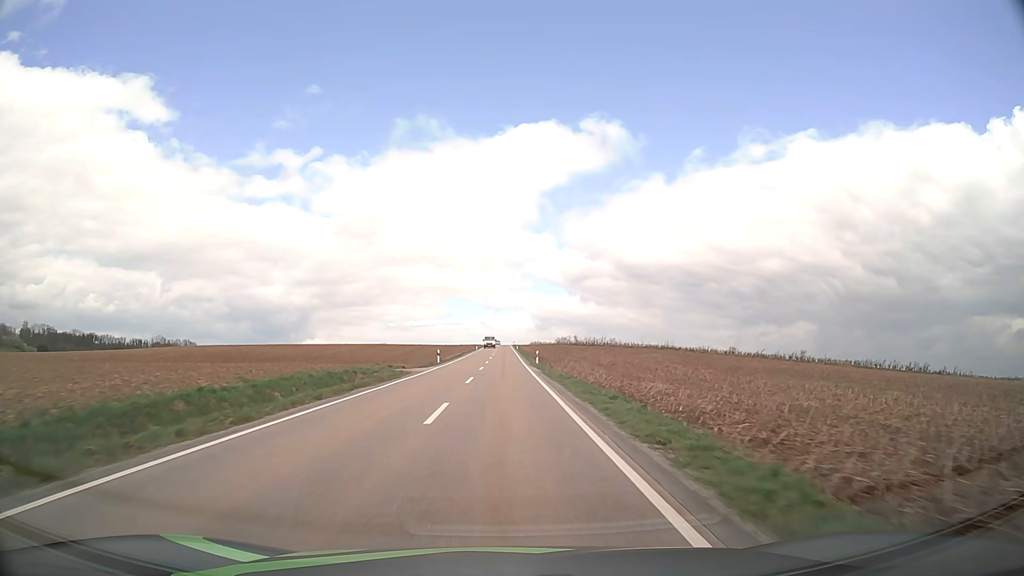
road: tertiary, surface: asphalt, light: Day
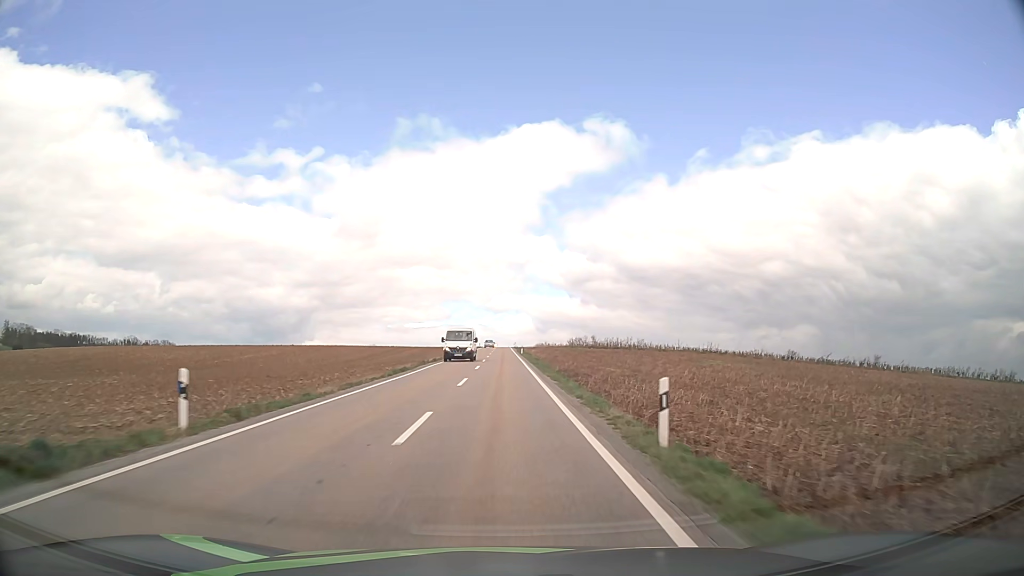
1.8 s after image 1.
(0.0, +39.9) m; 0°
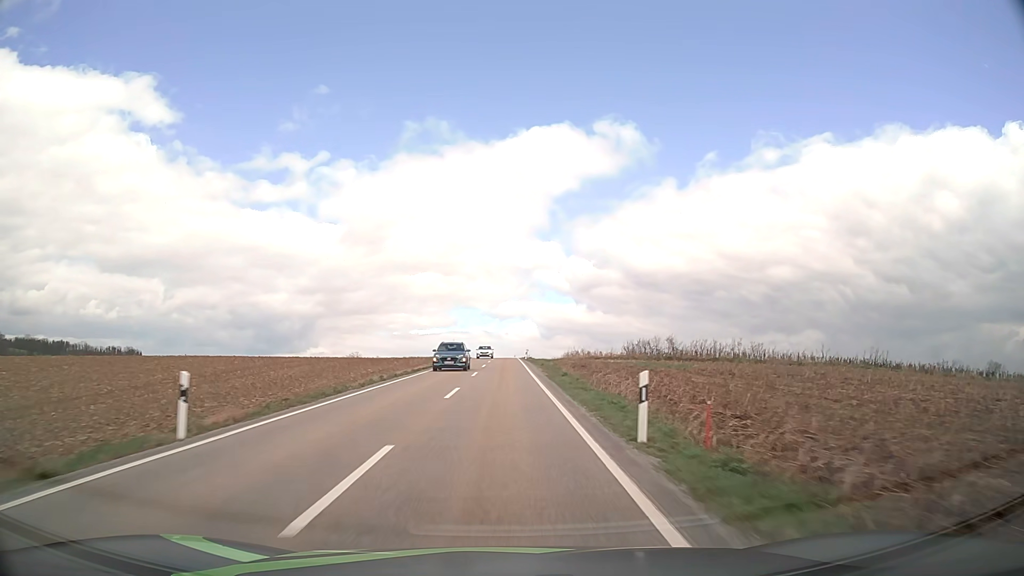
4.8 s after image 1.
(-0.2, +66.7) m; 0°
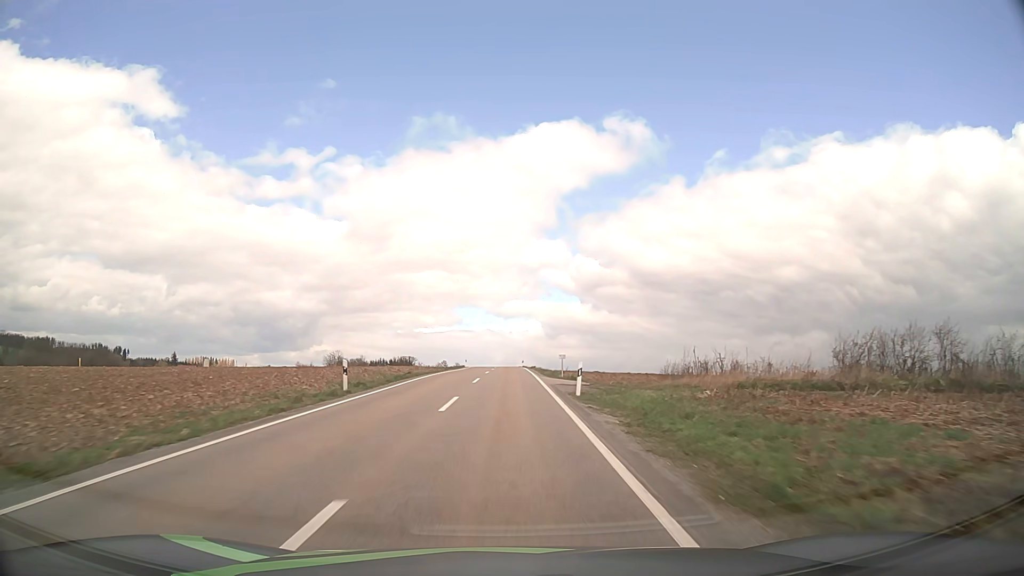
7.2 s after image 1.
(+0.1, +52.2) m; 0°
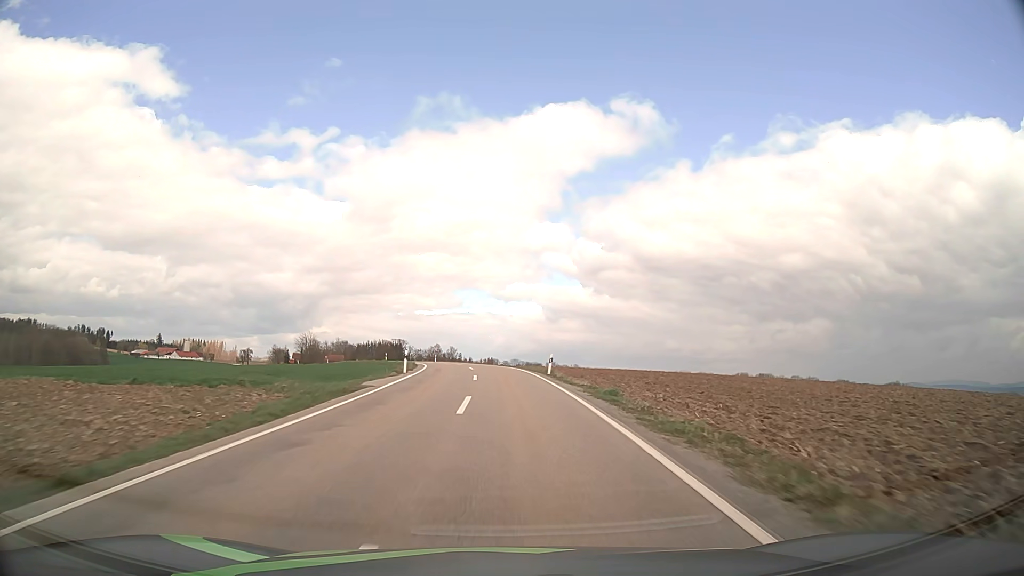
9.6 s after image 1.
(-0.2, +50.5) m; 0°
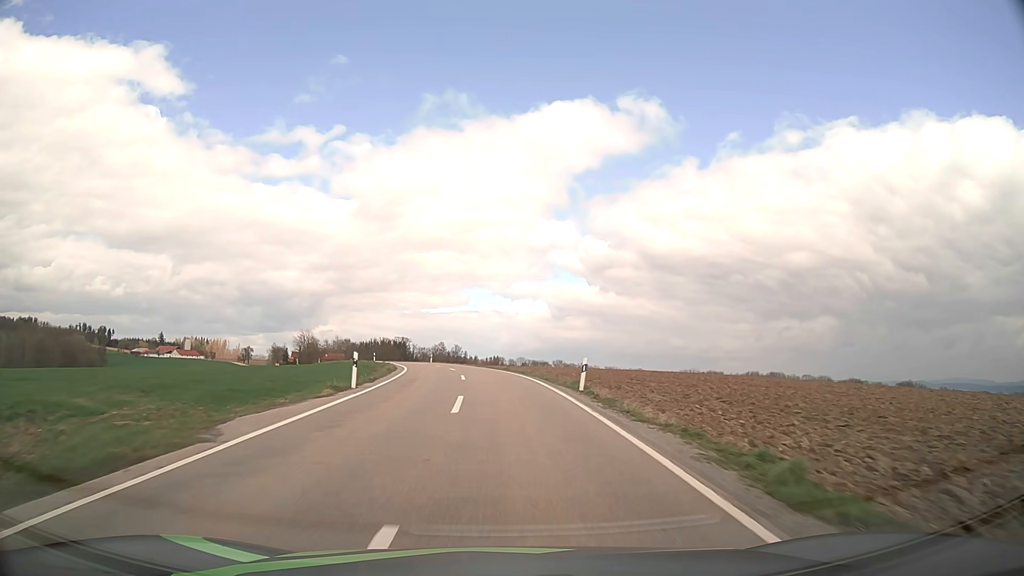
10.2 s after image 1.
(0.0, +11.9) m; 0°
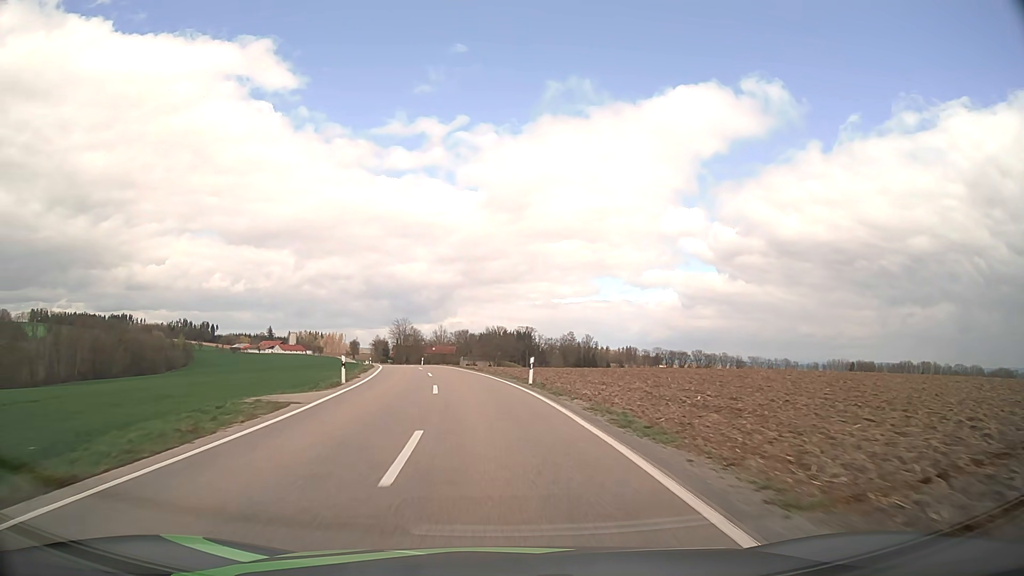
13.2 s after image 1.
(-4.8, +55.5) m; -11°
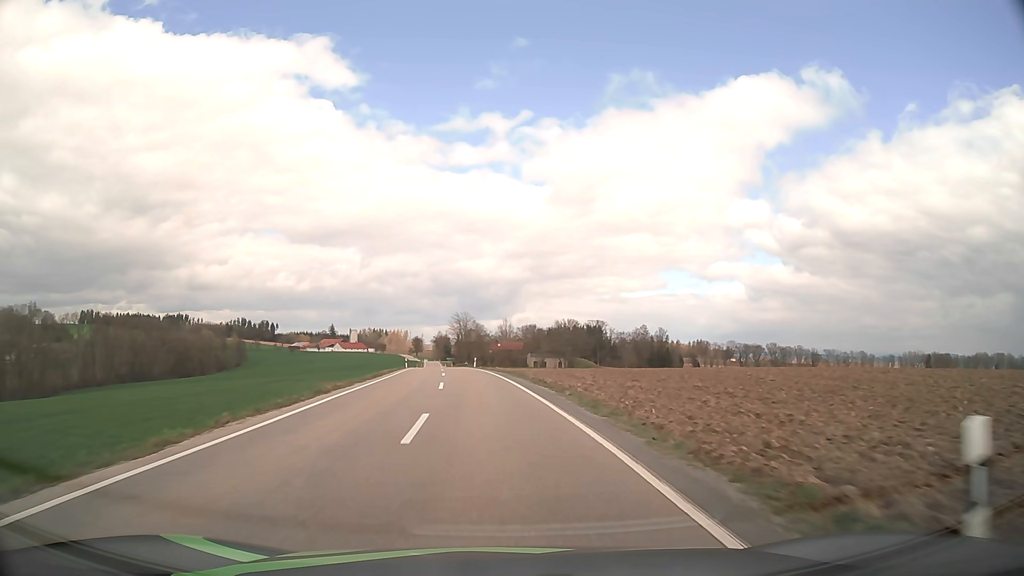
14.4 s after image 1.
(-1.0, +22.1) m; -6°
(0, +10) (-1, +20) (-2, +30) (-3, +40) (-4, +50) (-5, +60) (-6, +70) (-7, +80) (-8, +90) (-10, +99) m
